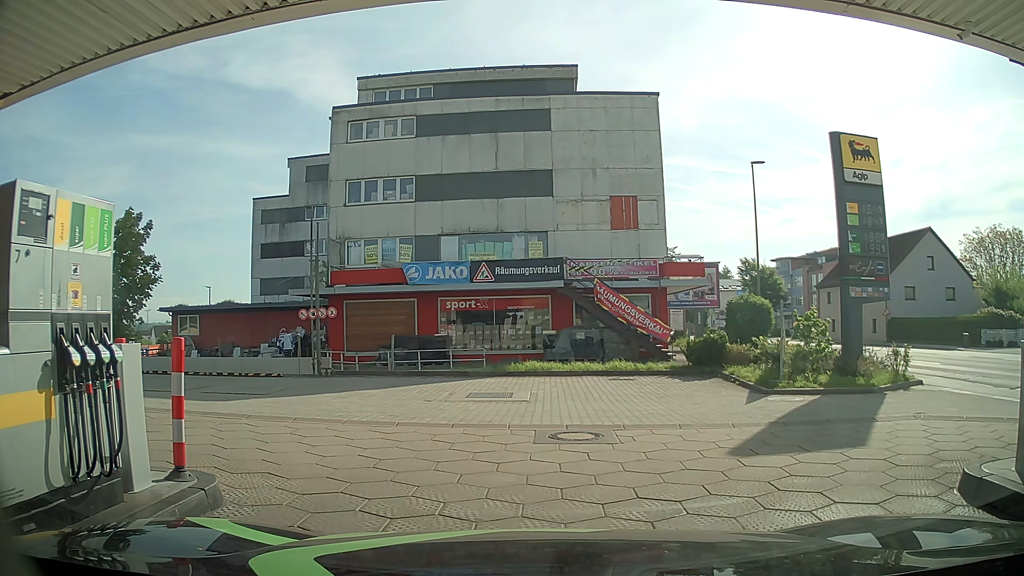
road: service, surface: paving_stones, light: Day
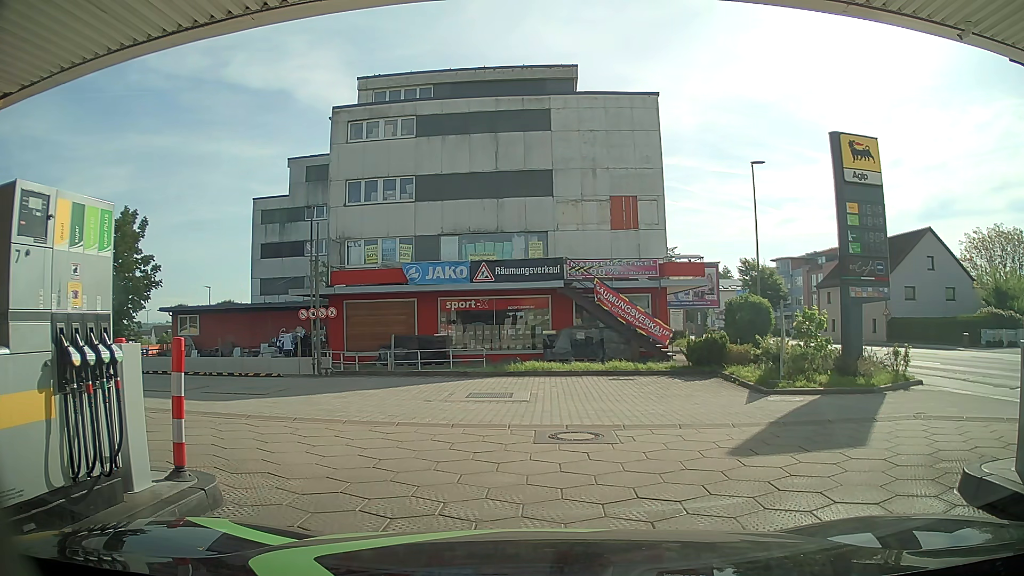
(0.0, 0.0) m; 0°
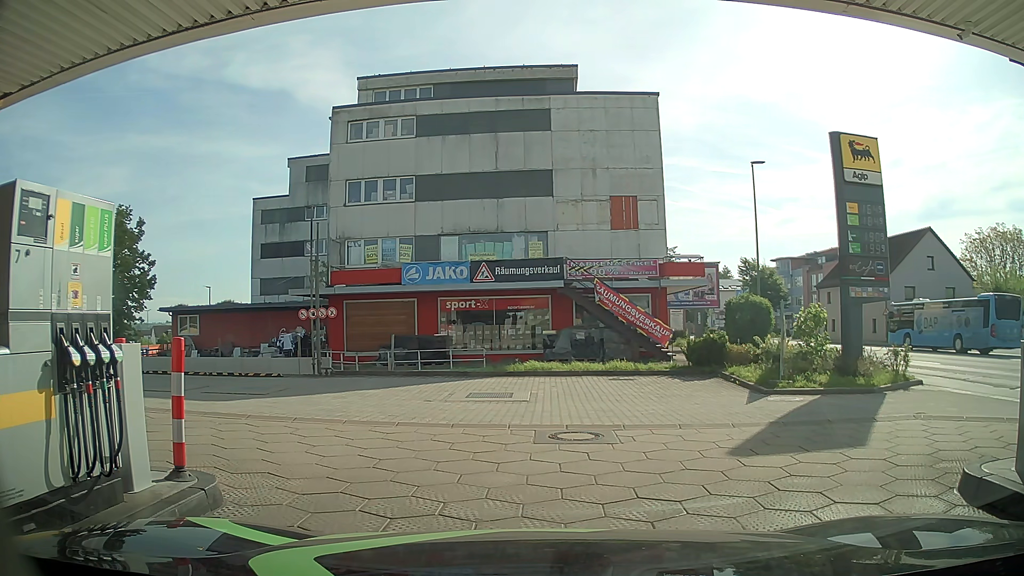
(0.0, 0.0) m; 0°
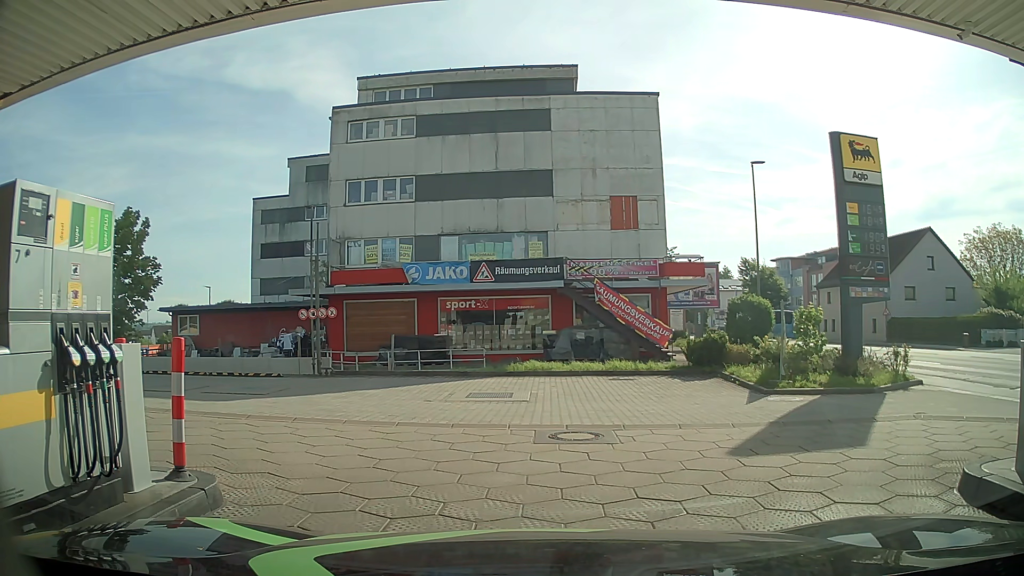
(0.0, 0.0) m; 0°
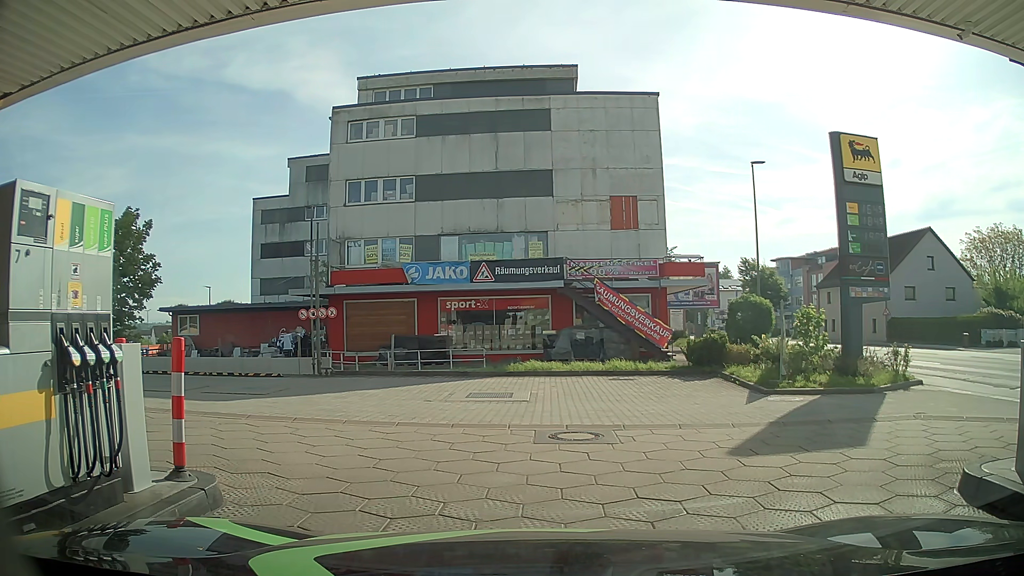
(0.0, 0.0) m; 0°
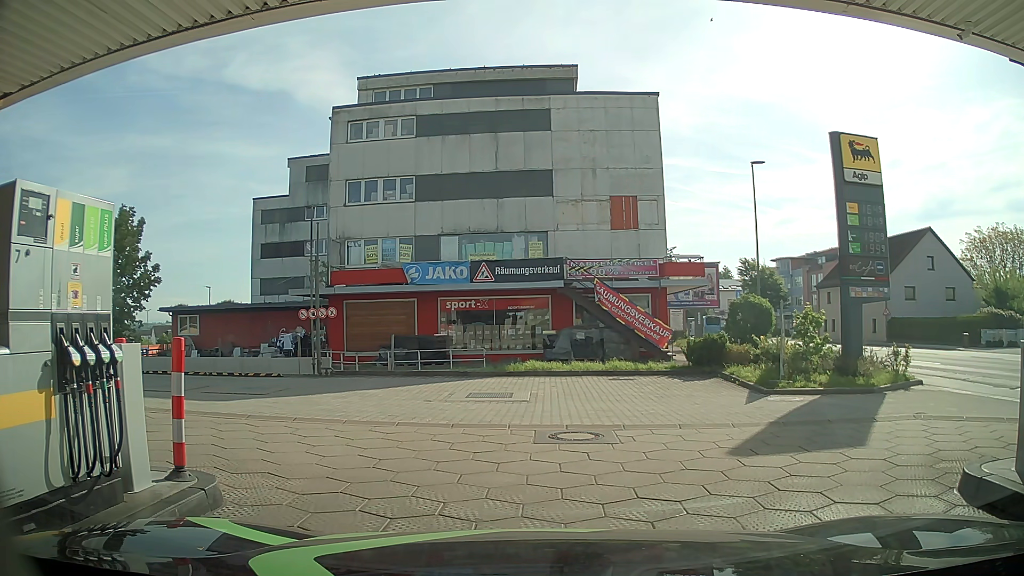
(0.0, 0.0) m; 0°
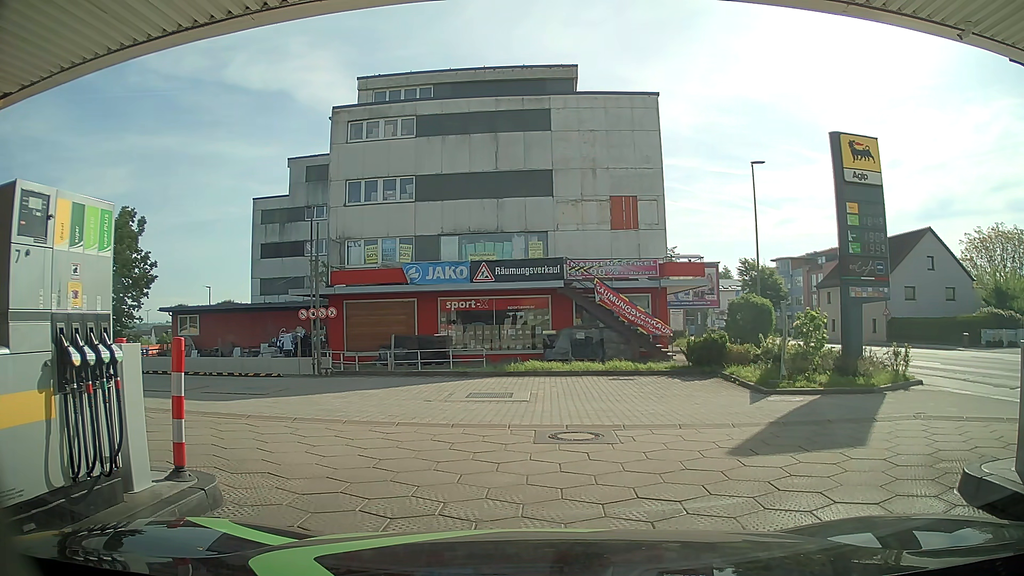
(0.0, 0.0) m; 0°
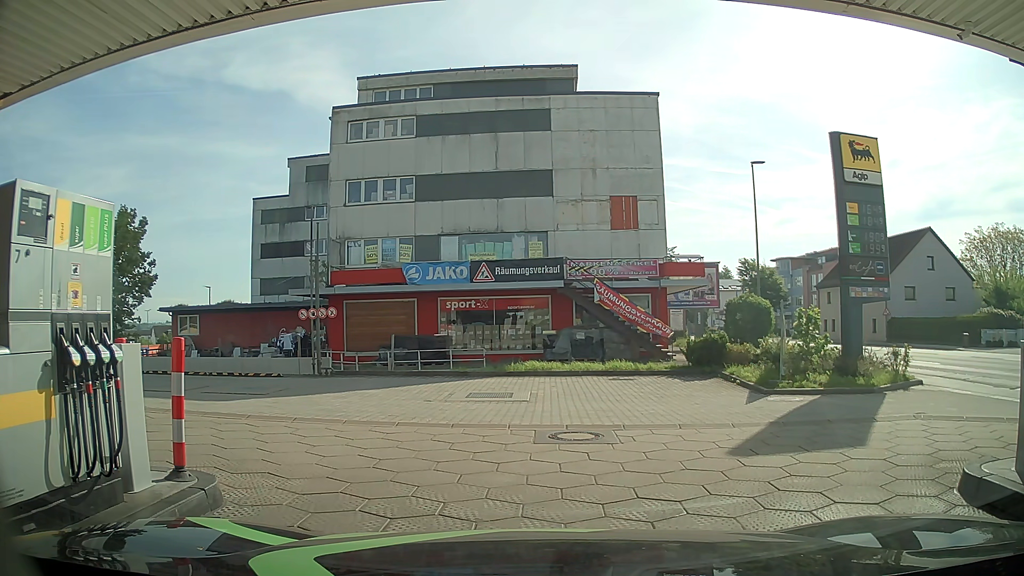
(0.0, 0.0) m; 0°
